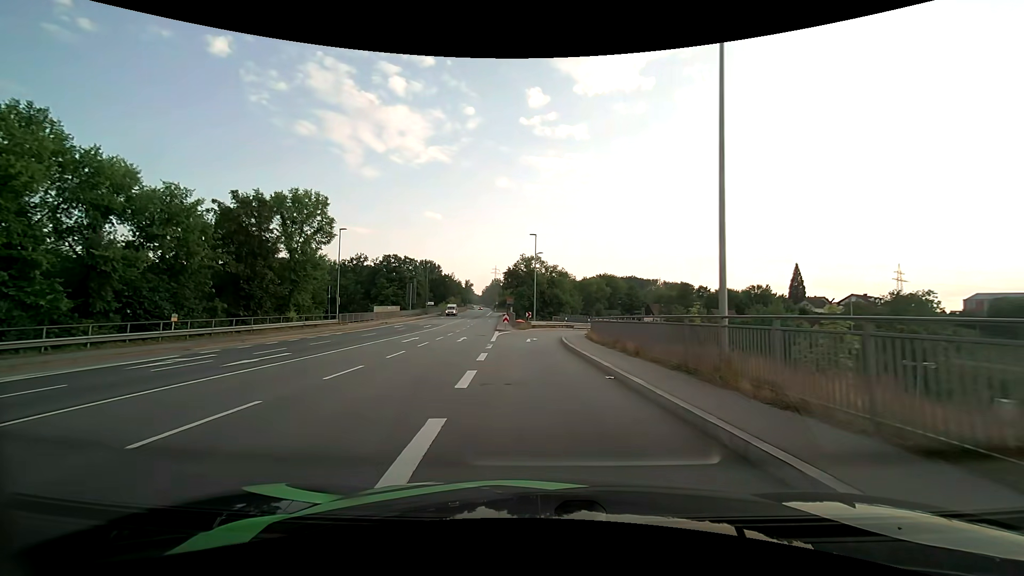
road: primary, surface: asphalt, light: Day
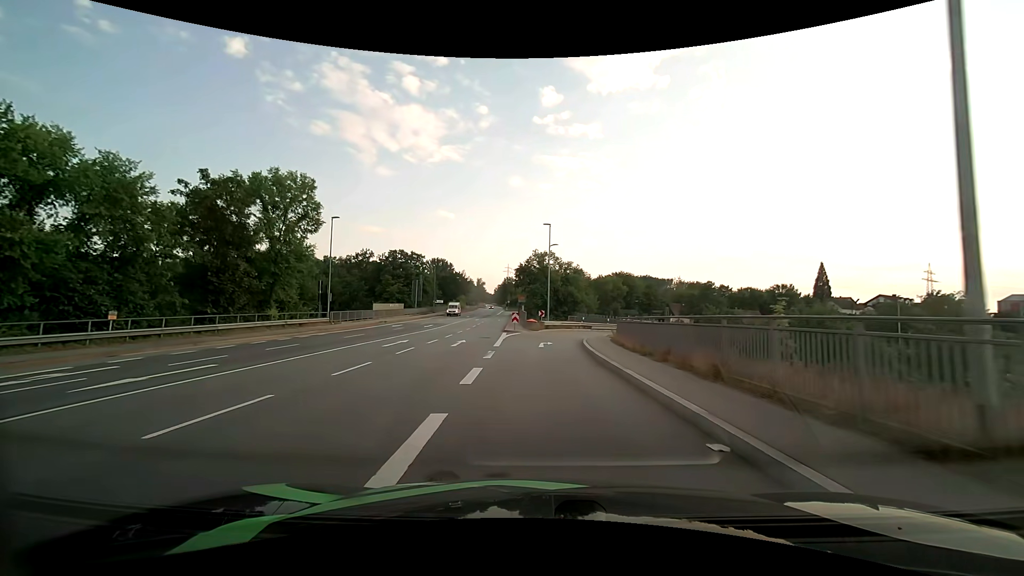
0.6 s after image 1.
(-0.1, +5.8) m; -1°
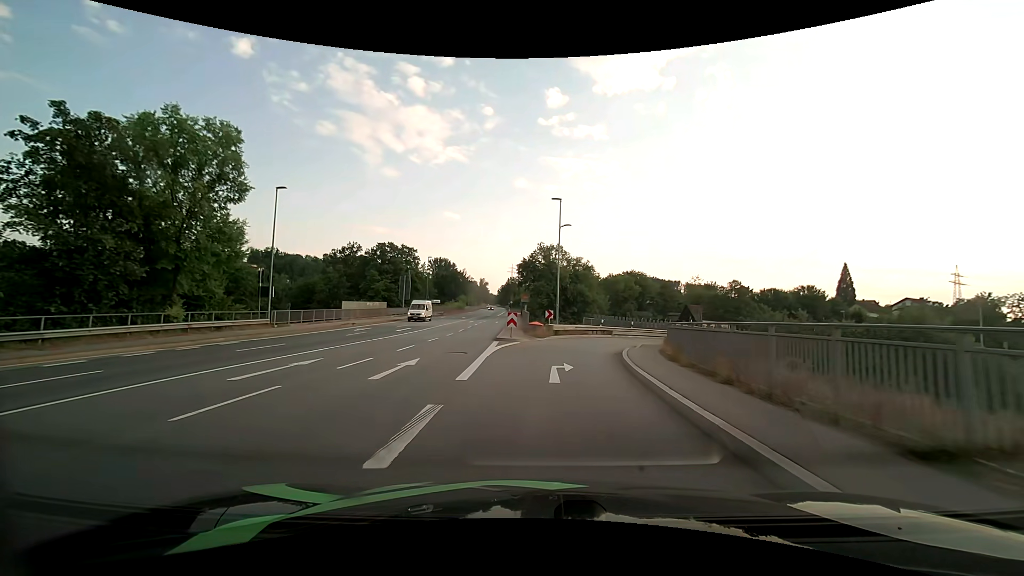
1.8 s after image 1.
(-0.1, +11.4) m; -1°
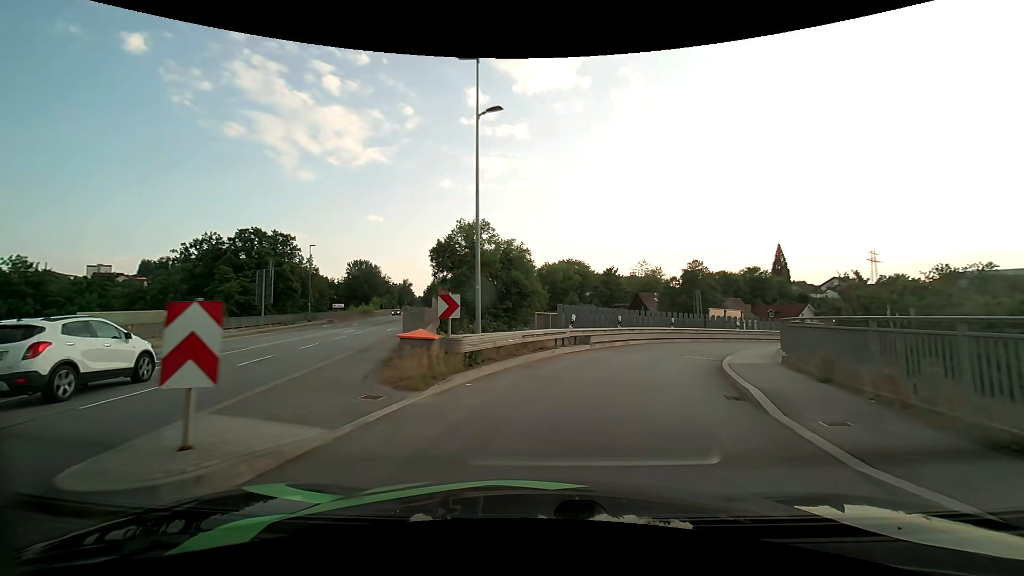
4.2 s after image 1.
(+0.9, +21.1) m; +8°
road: primary_link
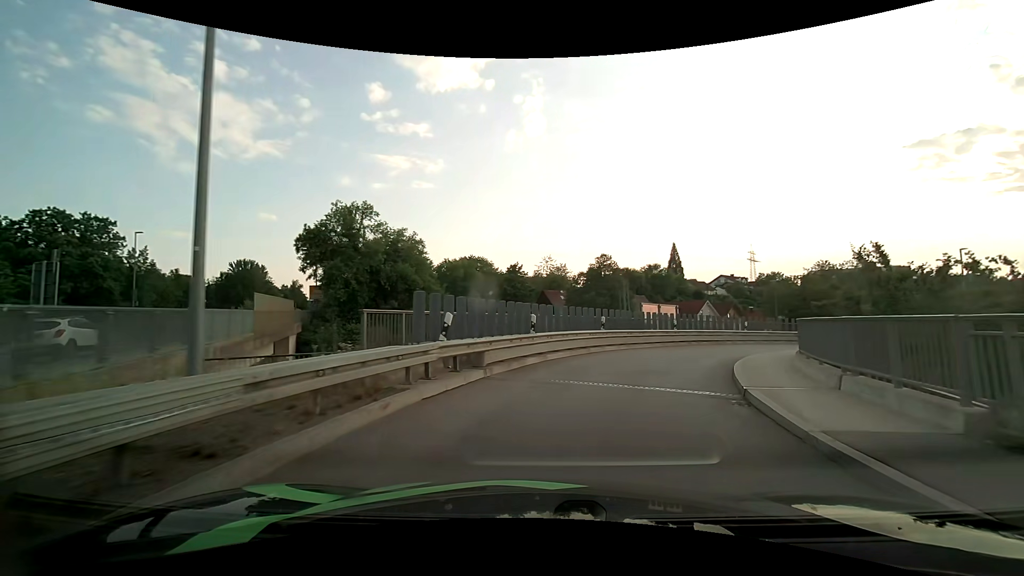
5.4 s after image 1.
(+0.9, +9.6) m; +11°
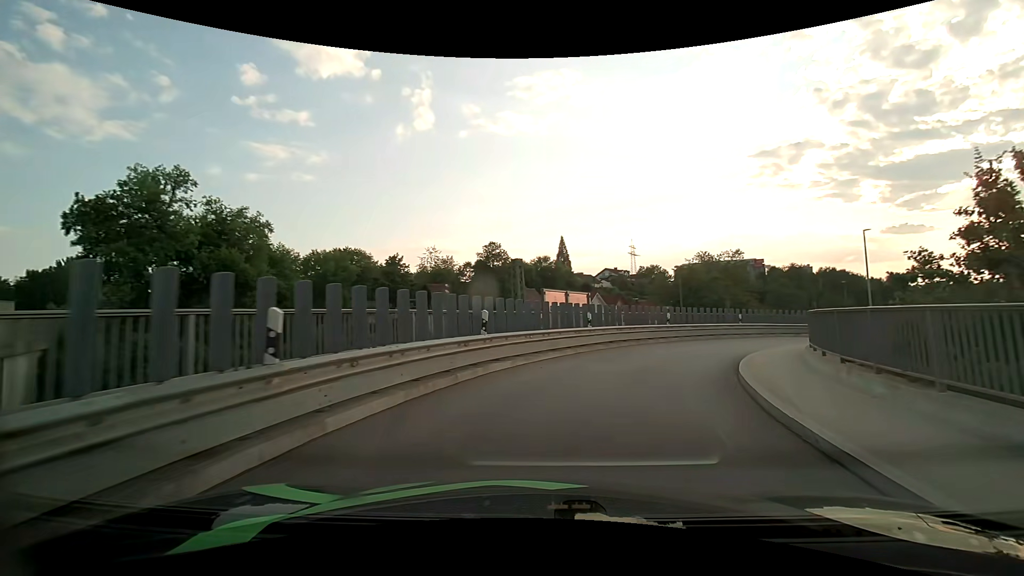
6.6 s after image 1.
(+1.0, +9.4) m; +12°
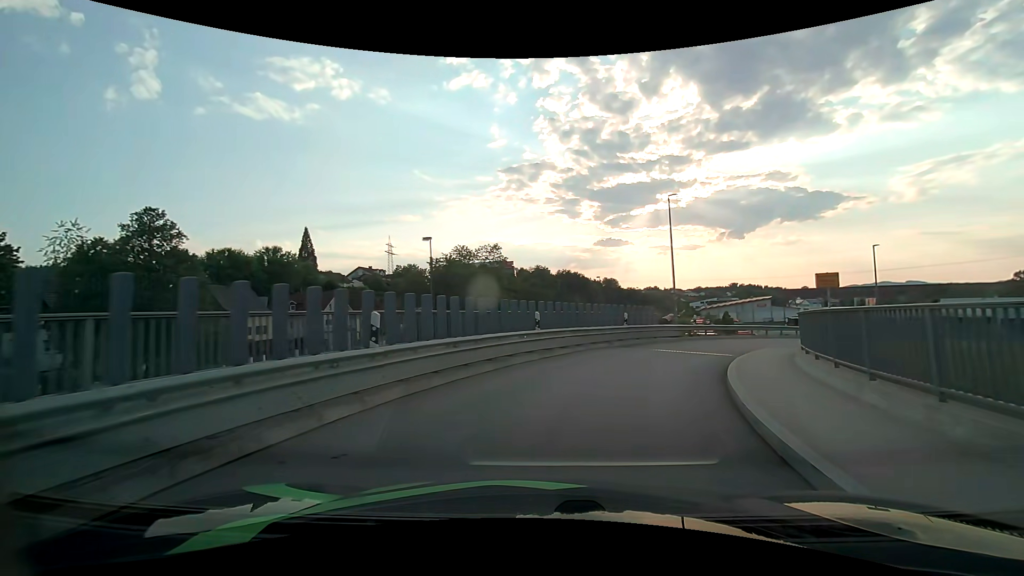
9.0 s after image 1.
(+4.4, +17.6) m; +27°
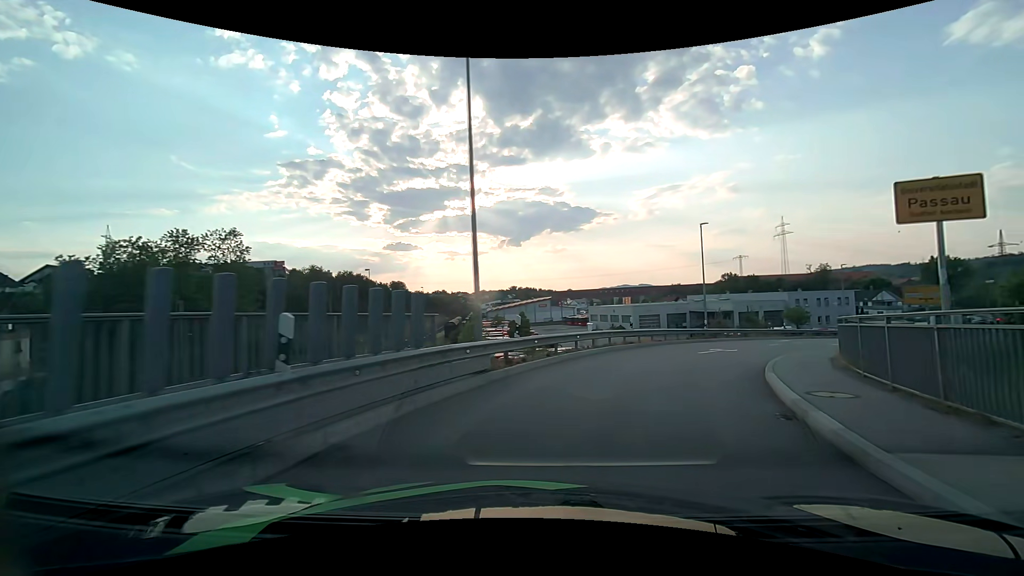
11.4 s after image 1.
(+3.4, +17.1) m; +24°
(+1, +10) (+5, +19) (+10, +28) (+15, +36) (+22, +44) (+29, +51) (+36, +58) (+43, +65) (+51, +71) (+58, +78) m
